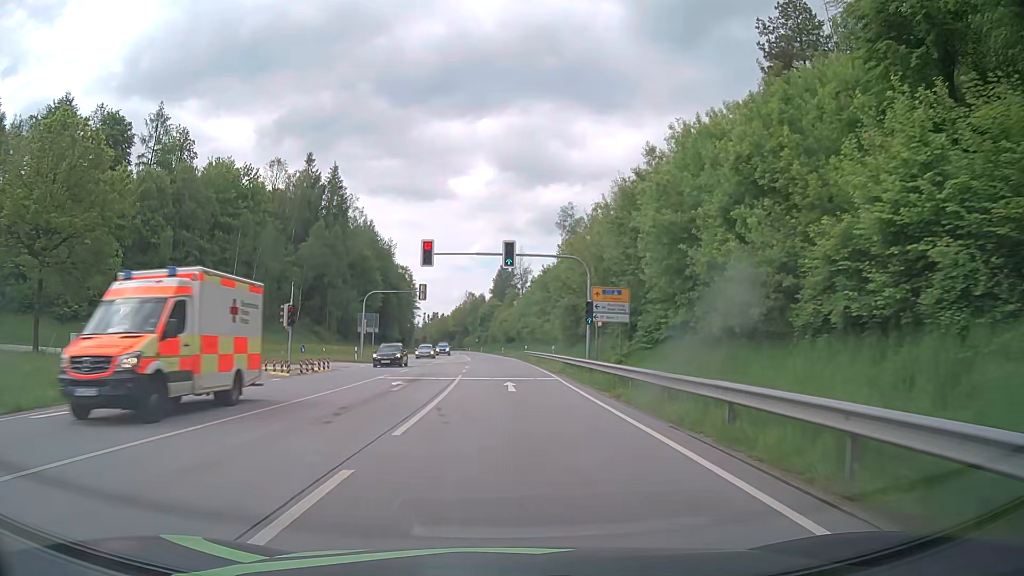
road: primary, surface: asphalt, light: Day
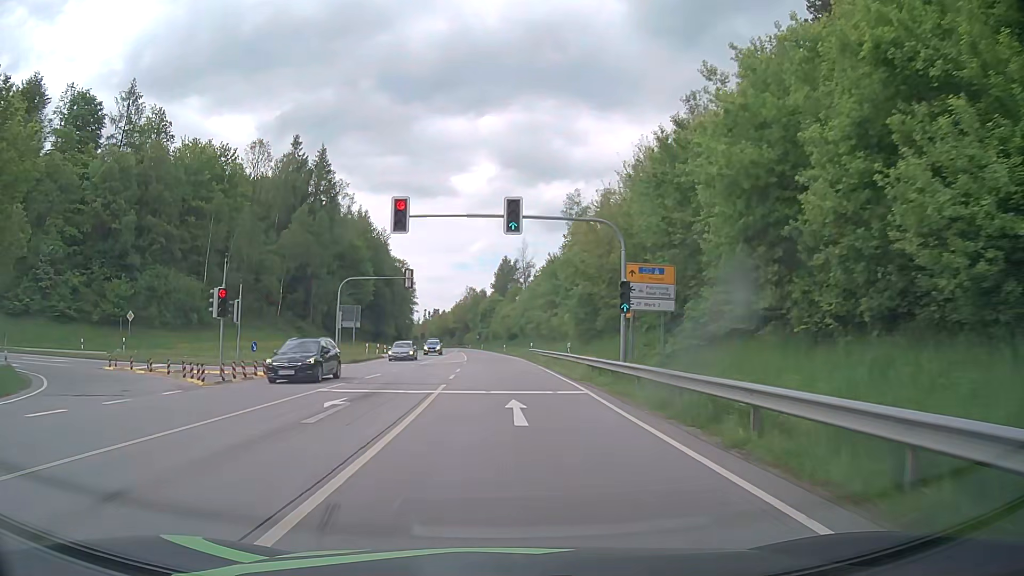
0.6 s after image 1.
(0.0, +9.2) m; 0°
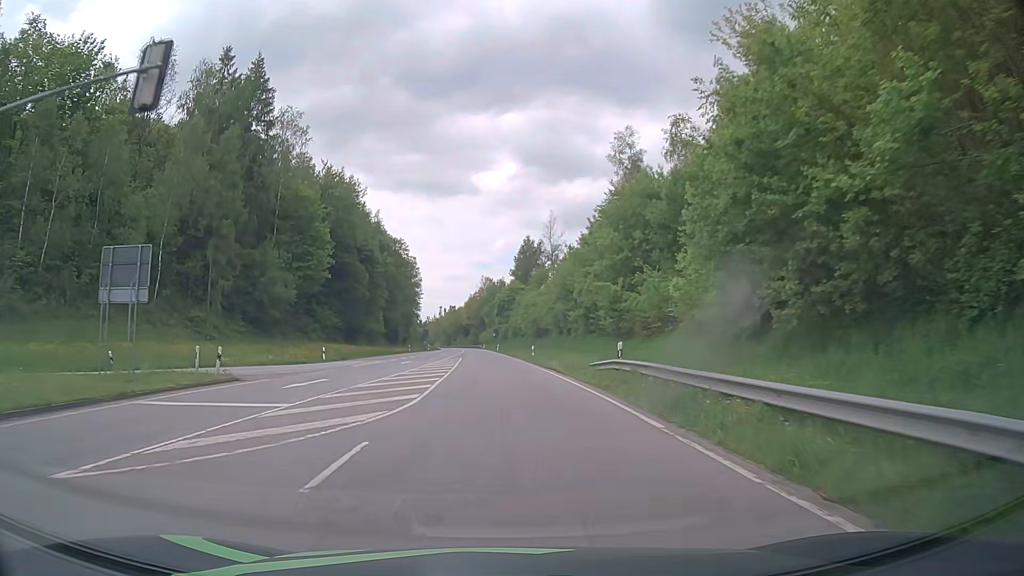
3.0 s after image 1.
(-0.3, +37.1) m; -2°
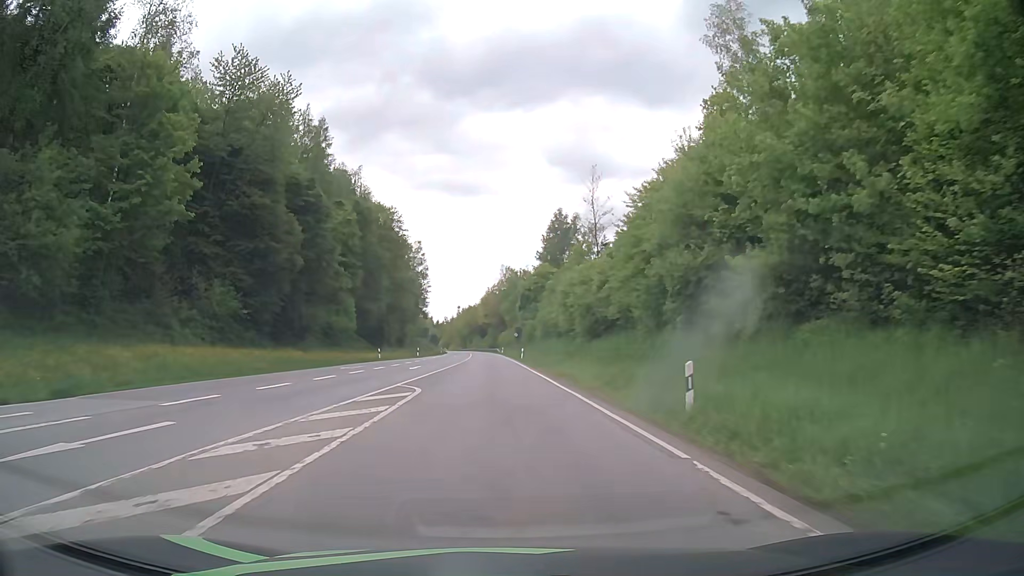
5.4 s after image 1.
(-0.4, +37.6) m; -2°
(0, +10) (0, +20) (0, +30) (-1, +40) (-1, +50) (-1, +60) (-2, +70) (-2, +80) (-2, +90) (-3, +100) m
